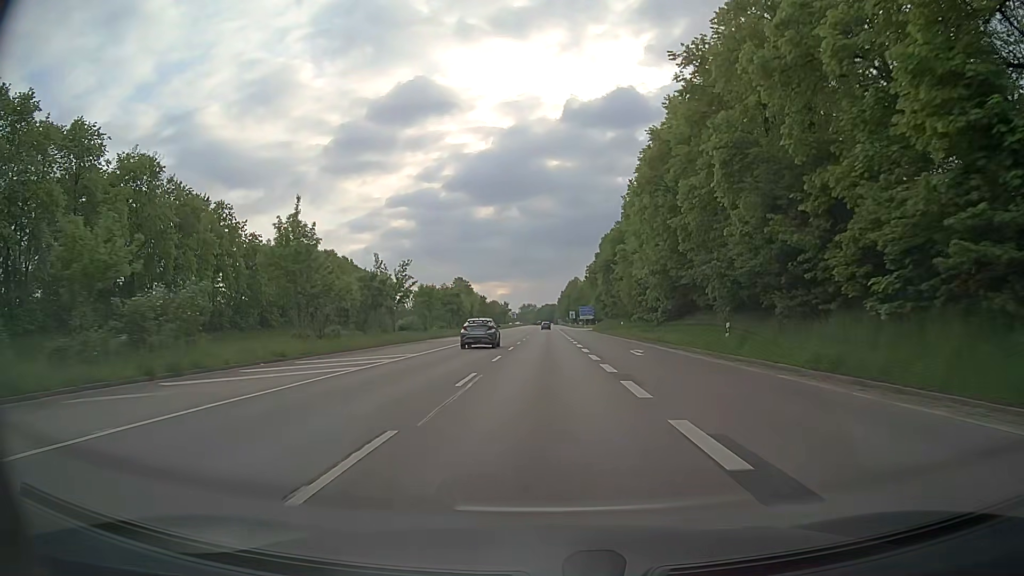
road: trunk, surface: asphalt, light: Day
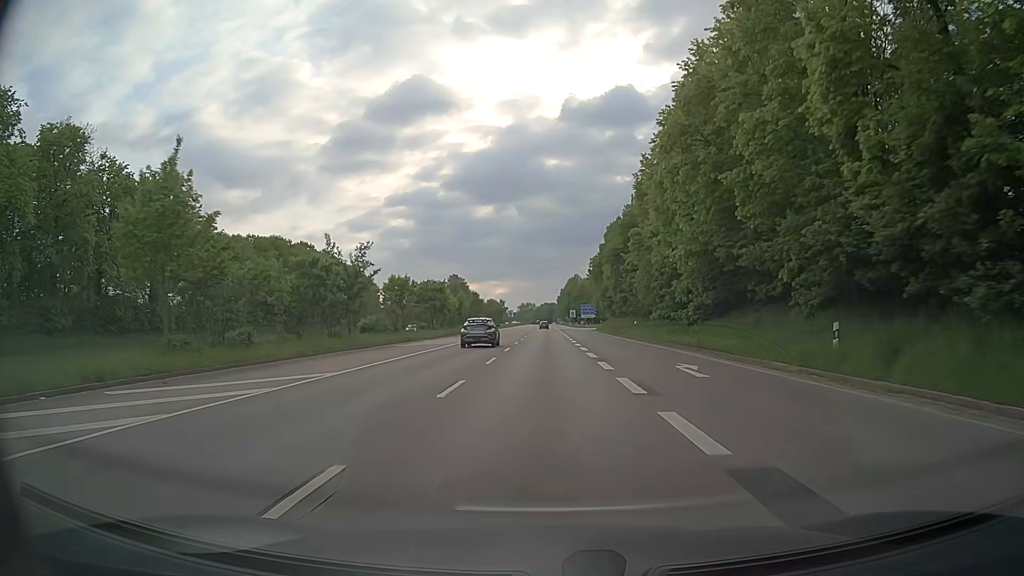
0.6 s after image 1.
(-0.1, +11.4) m; 0°
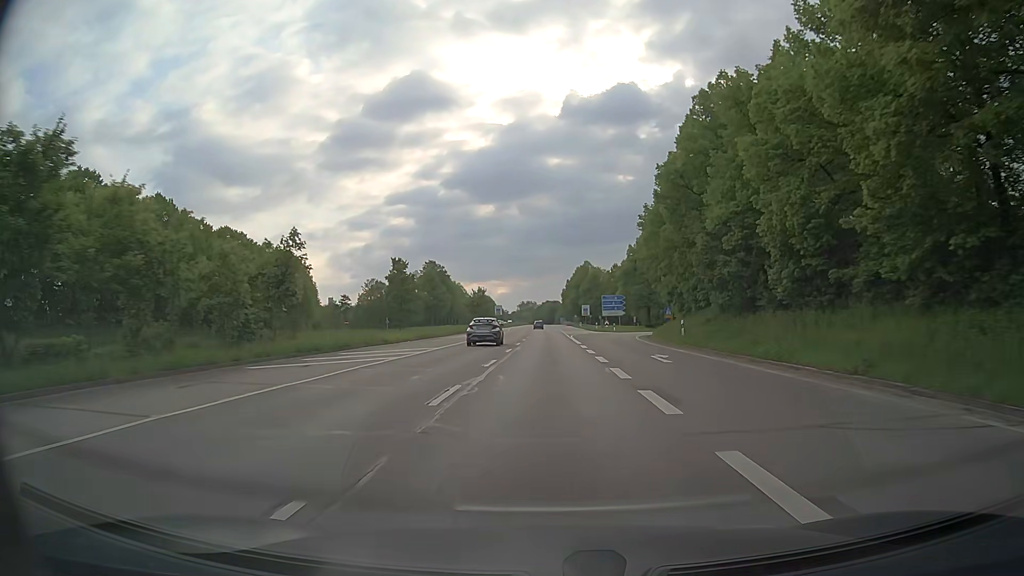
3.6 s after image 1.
(0.0, +57.3) m; 0°
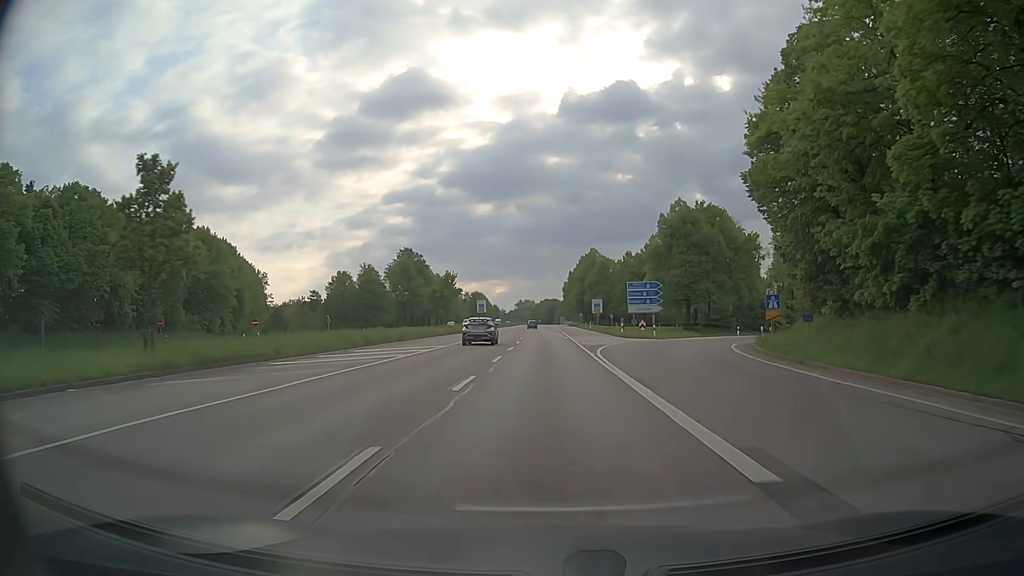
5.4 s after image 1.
(+0.2, +34.5) m; 0°
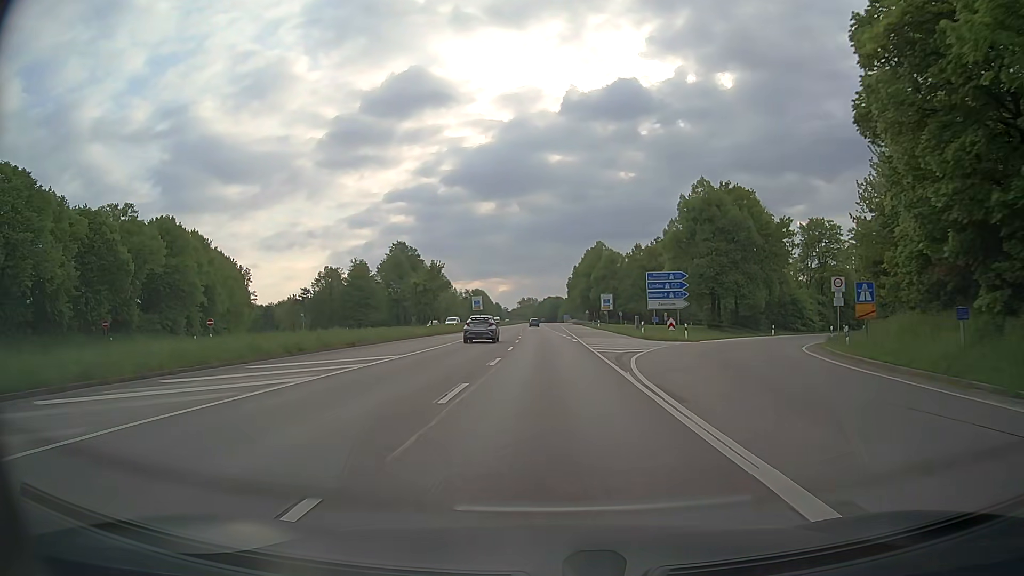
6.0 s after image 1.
(0.0, +11.5) m; 0°
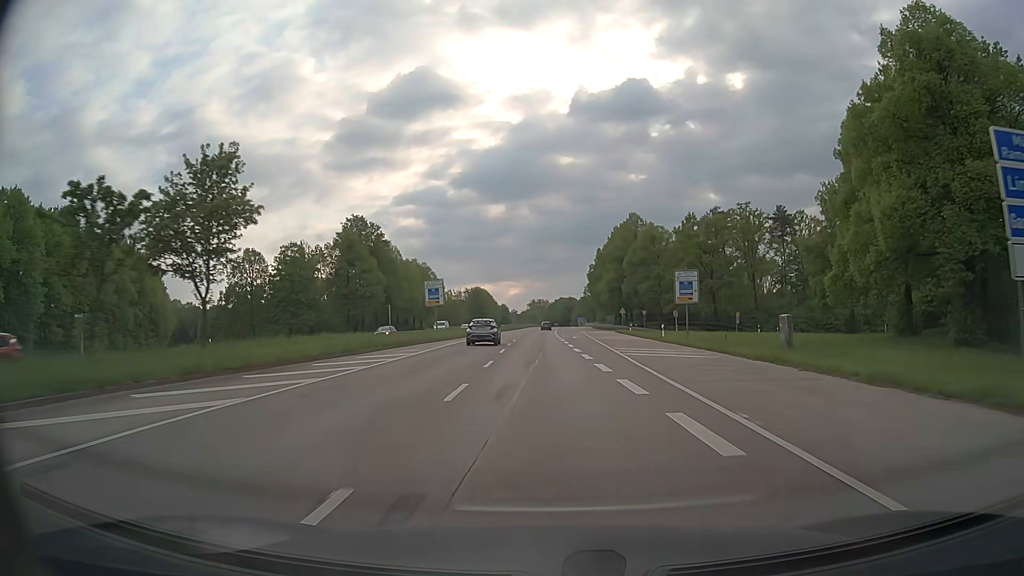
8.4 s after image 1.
(-0.2, +45.9) m; -1°
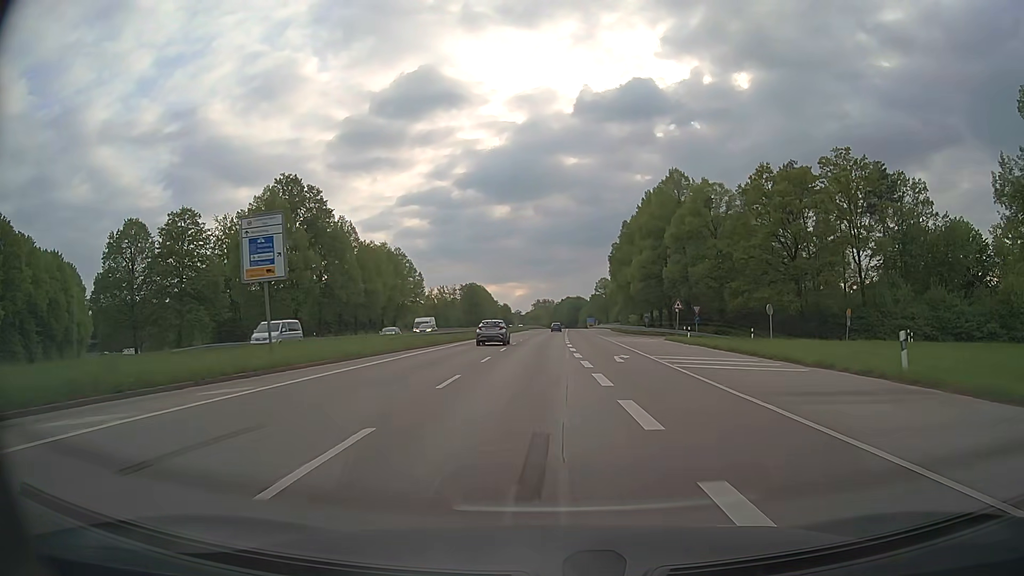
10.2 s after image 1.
(0.0, +34.3) m; 0°
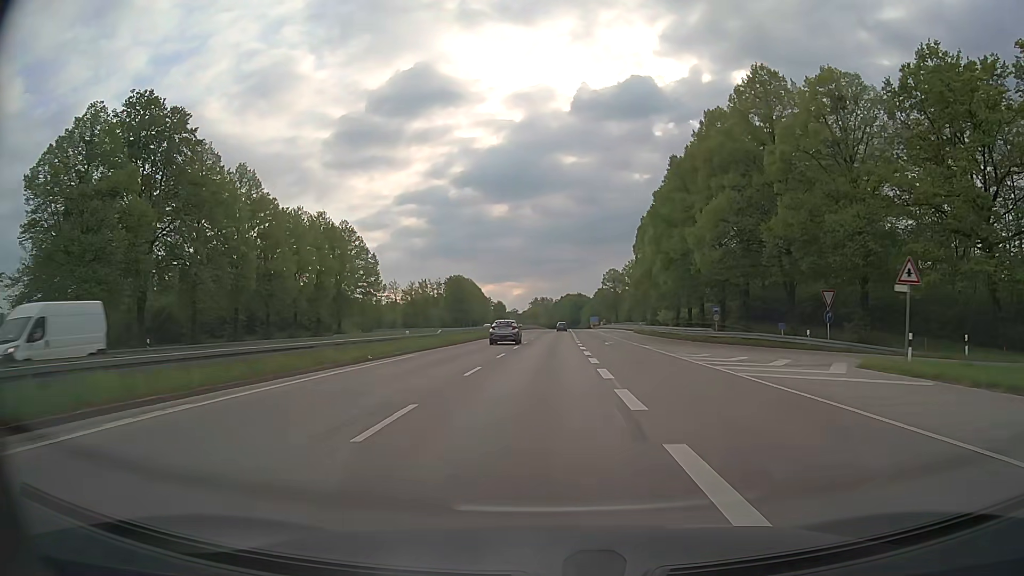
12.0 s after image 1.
(-0.2, +34.5) m; 0°
(0, +10) (0, +20) (0, +30) (0, +40) (0, +50) (+1, +60) (+1, +70) (+1, +80) (+1, +90) (+2, +100) m
